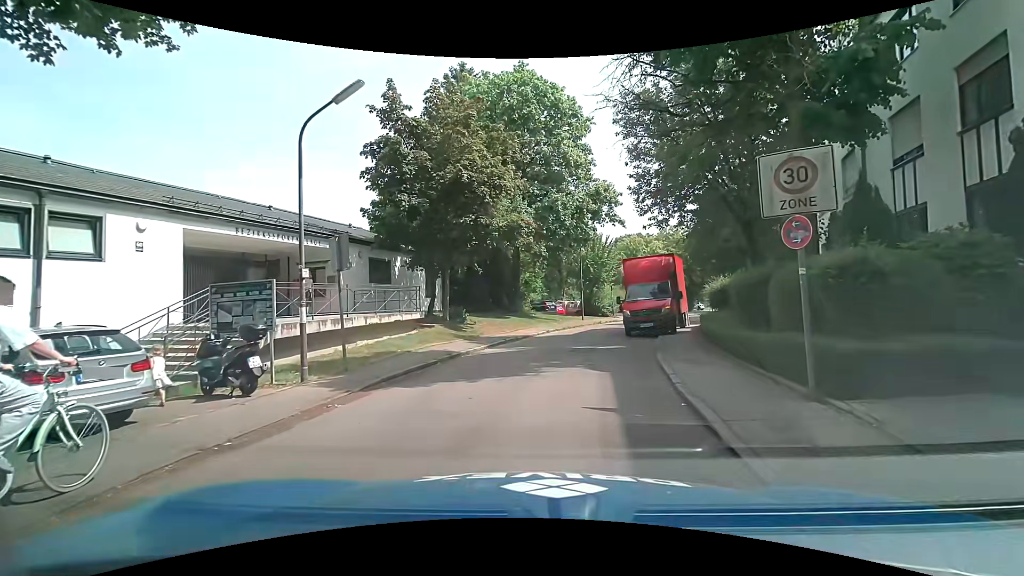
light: Day
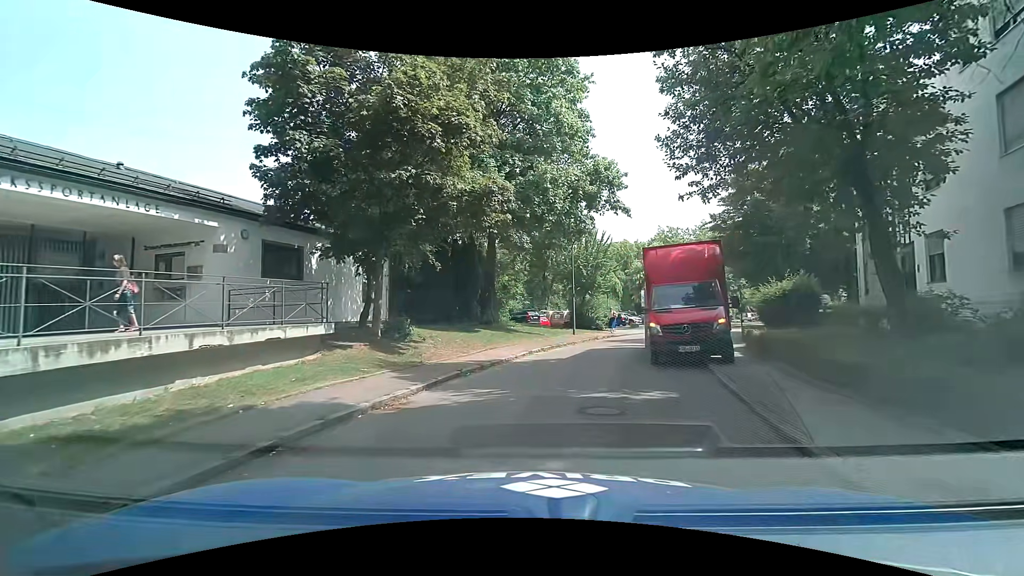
(0.0, +7.4) m; 0°
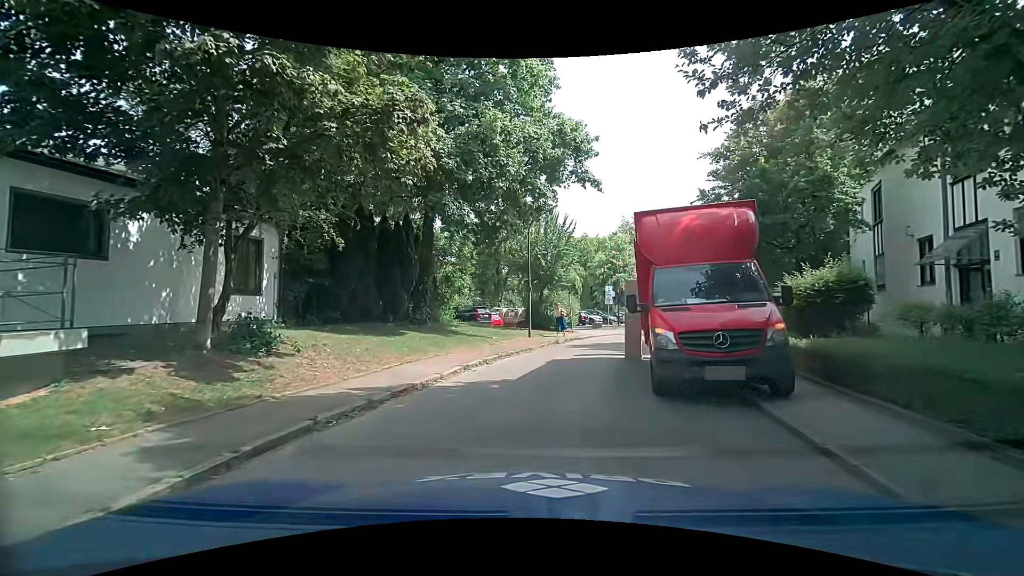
(+0.2, +5.3) m; +5°
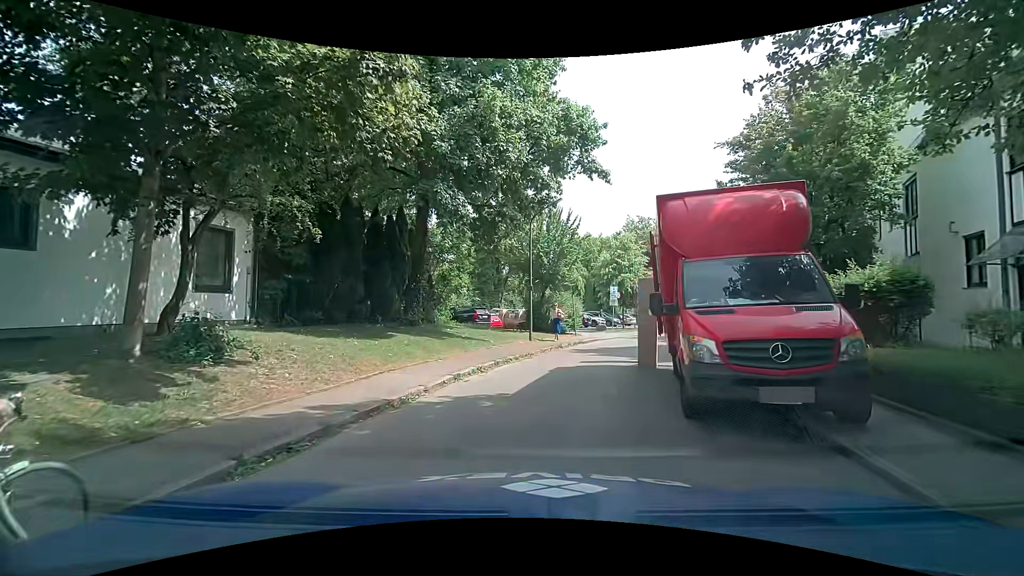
(0.0, +1.6) m; -1°
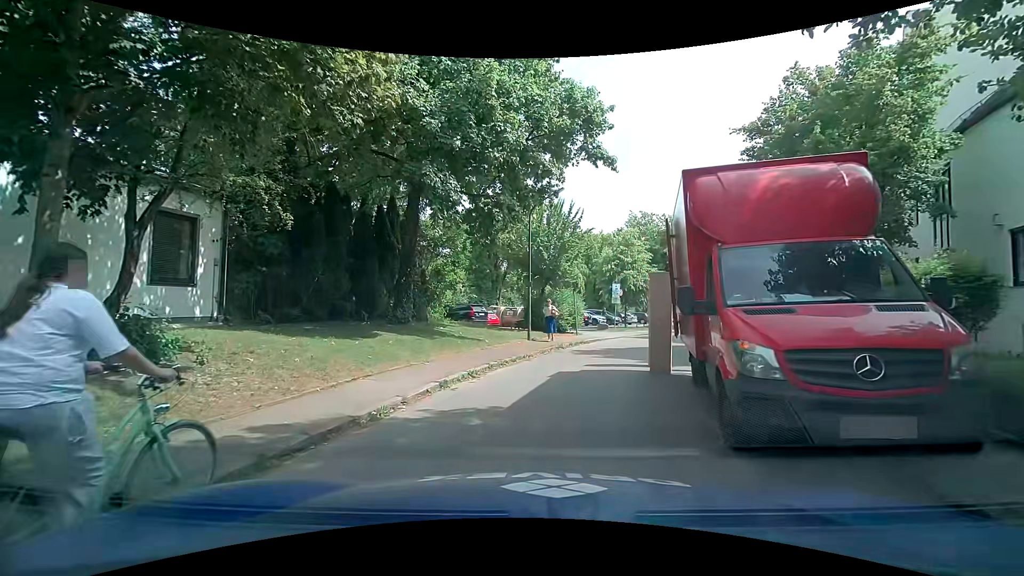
(0.0, +1.3) m; -2°
